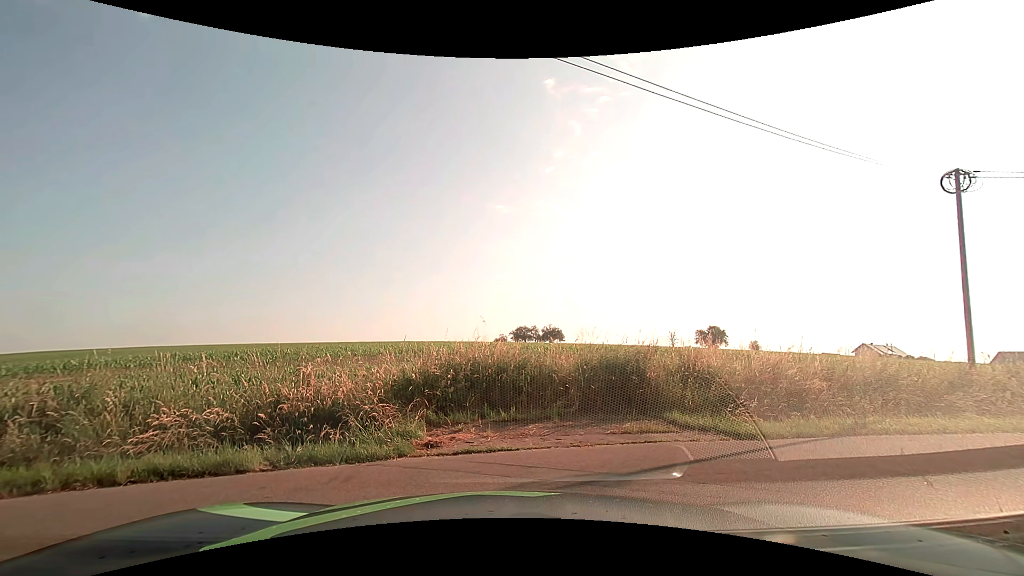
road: unclassified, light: Day
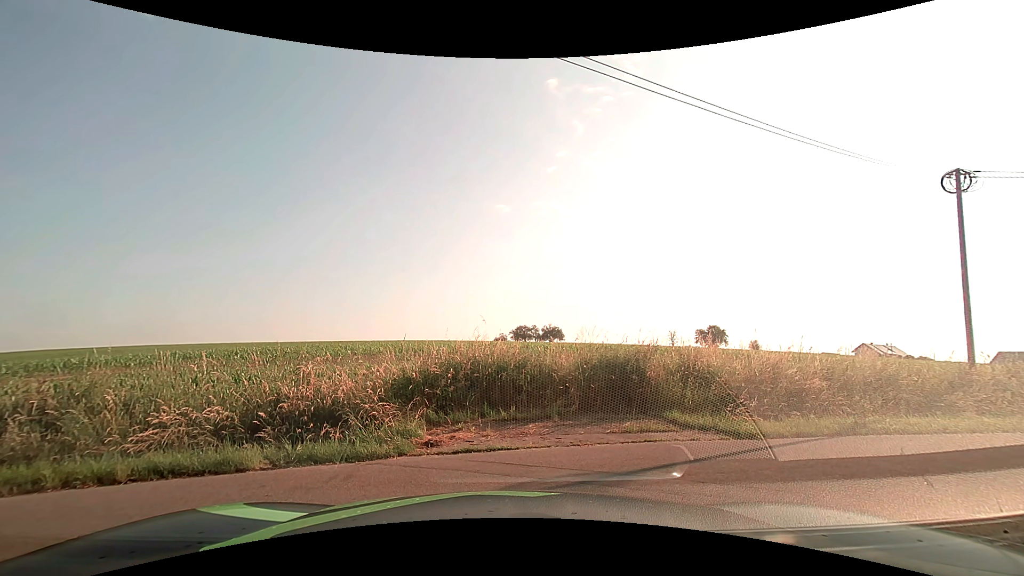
(0.0, 0.0) m; 0°
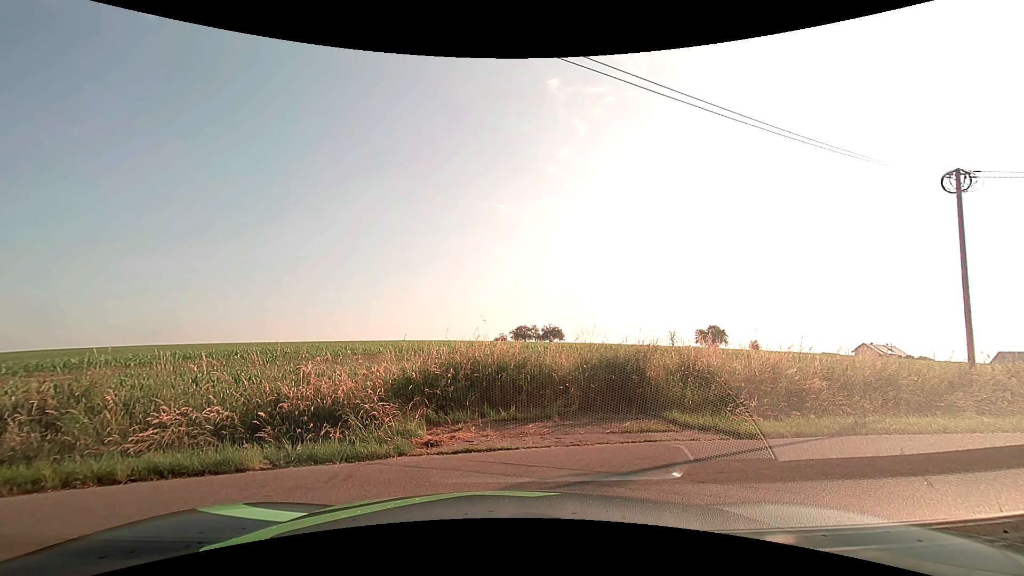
(0.0, 0.0) m; 0°
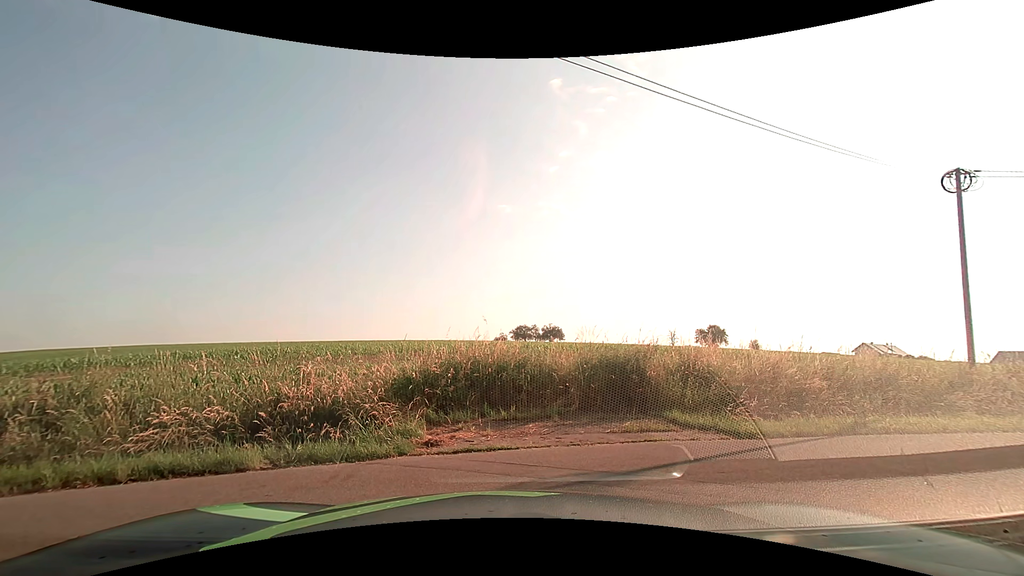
(0.0, 0.0) m; 0°
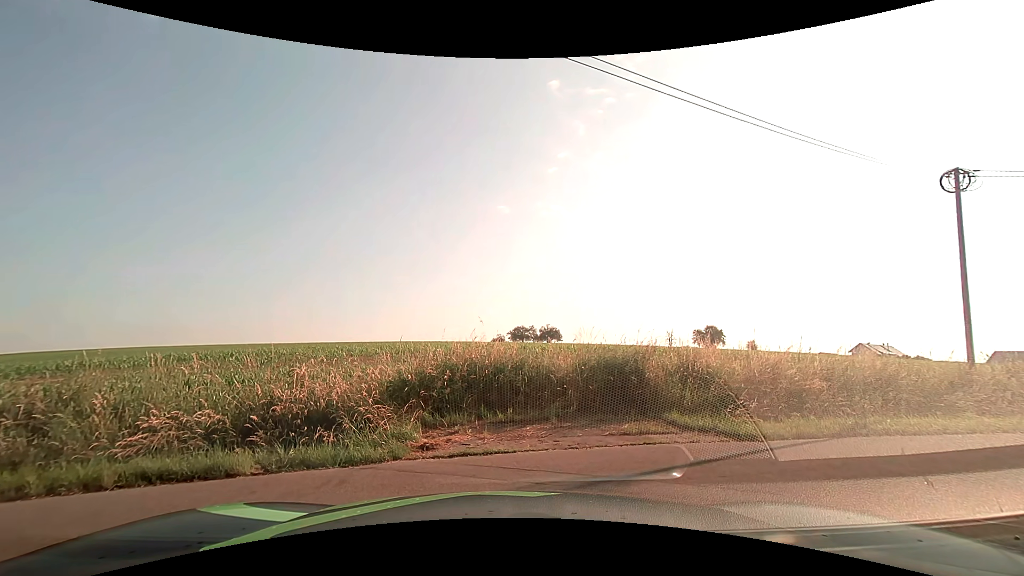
(0.0, +0.1) m; 0°
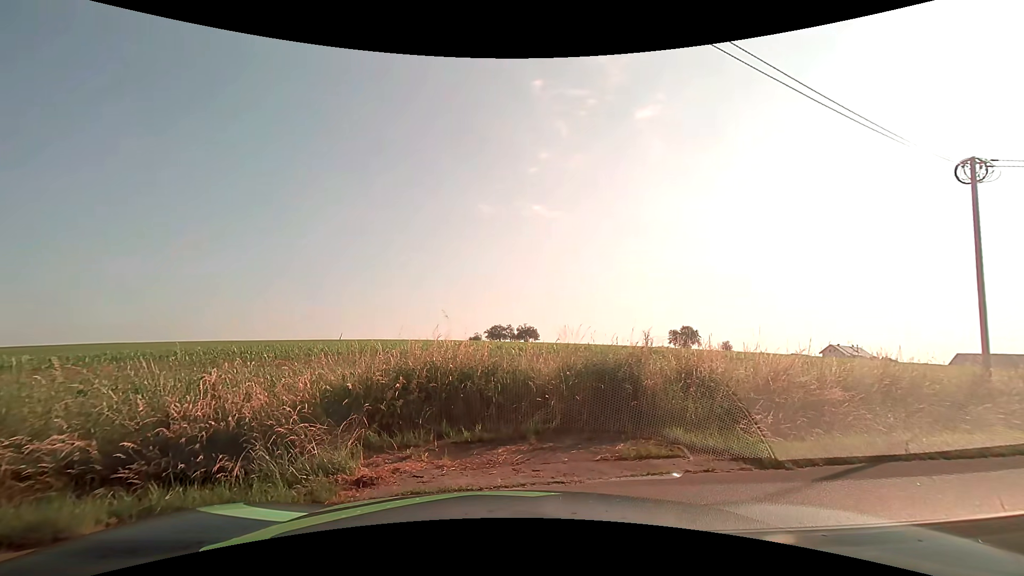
(0.0, +1.8) m; 0°
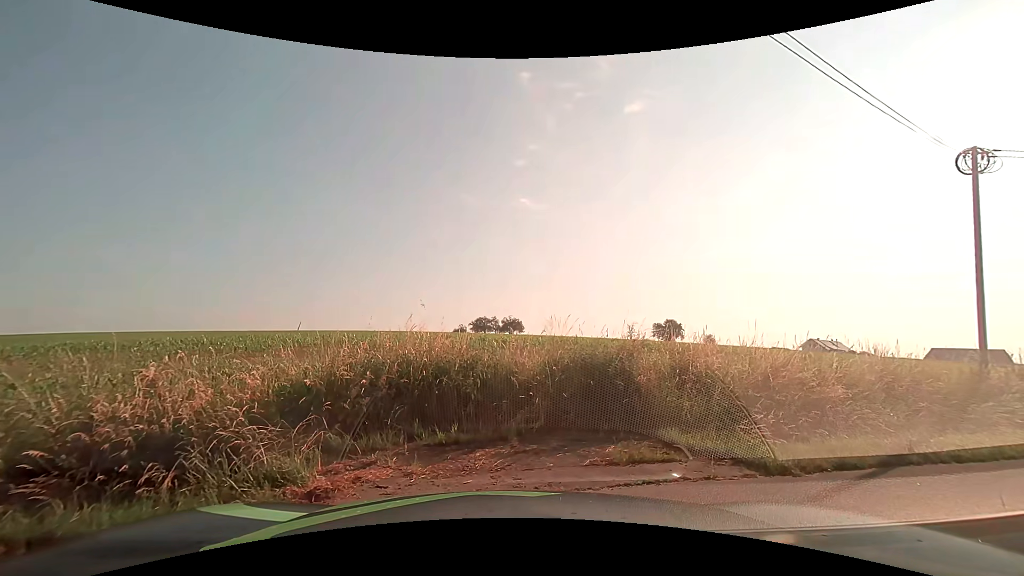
(0.0, +0.8) m; +1°
